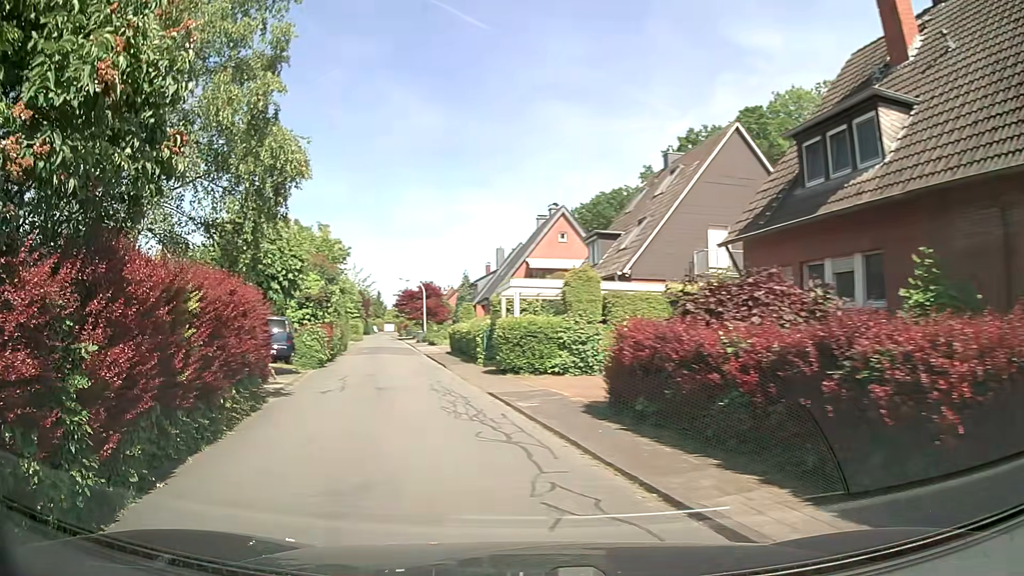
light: Day
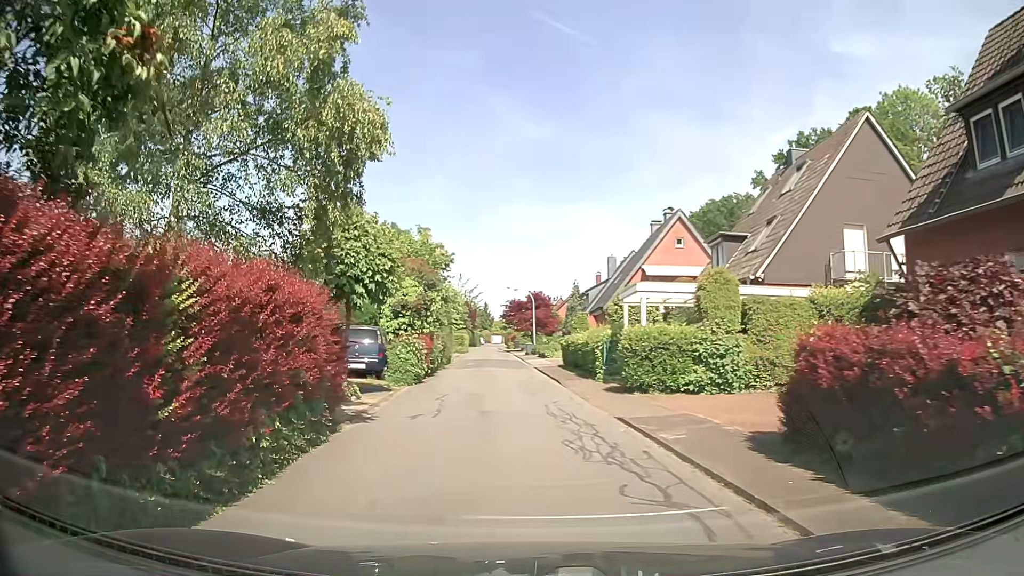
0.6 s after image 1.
(-0.3, +2.7) m; -11°
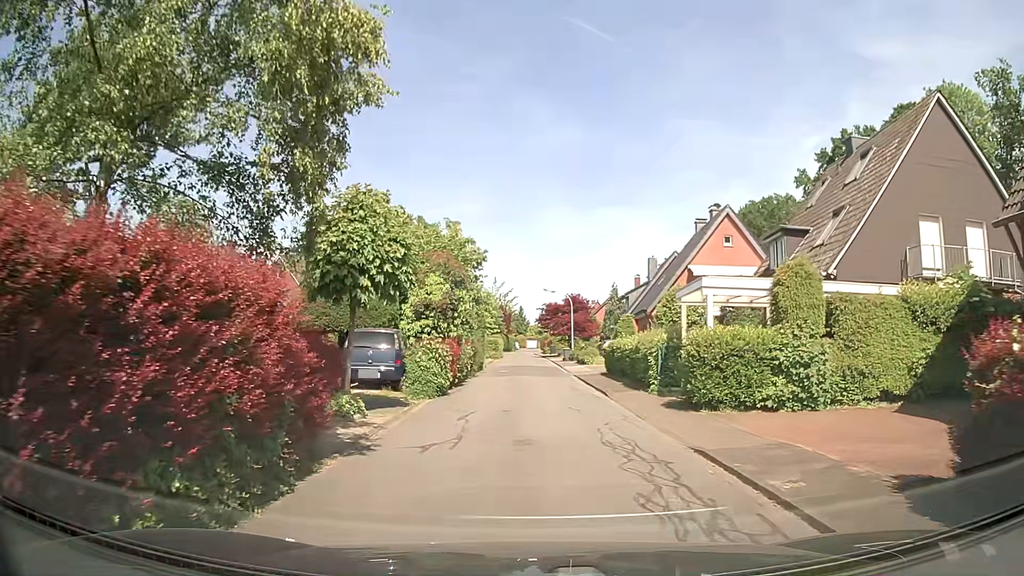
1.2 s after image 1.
(0.0, +3.0) m; -3°
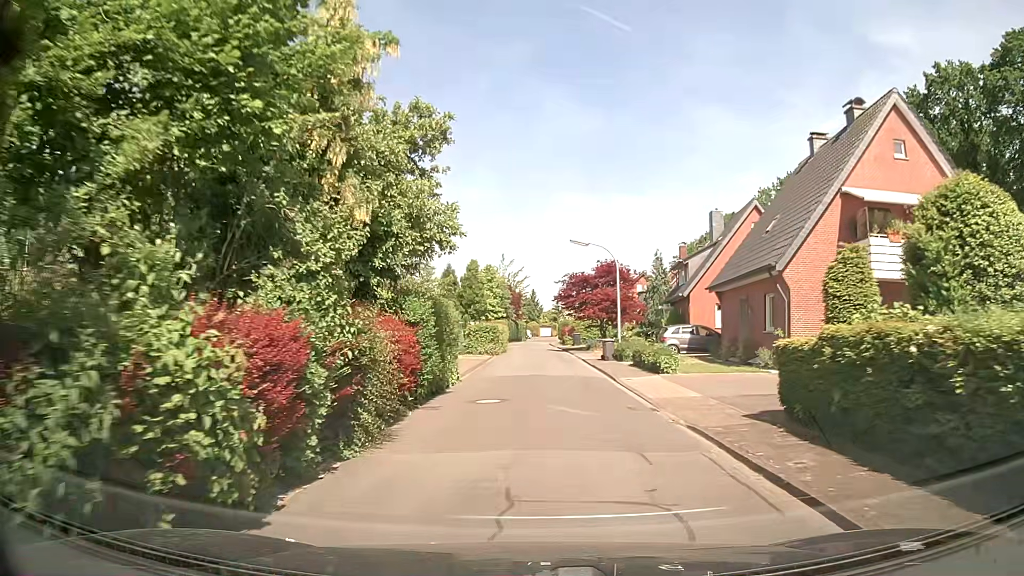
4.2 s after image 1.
(0.0, +19.9) m; -1°
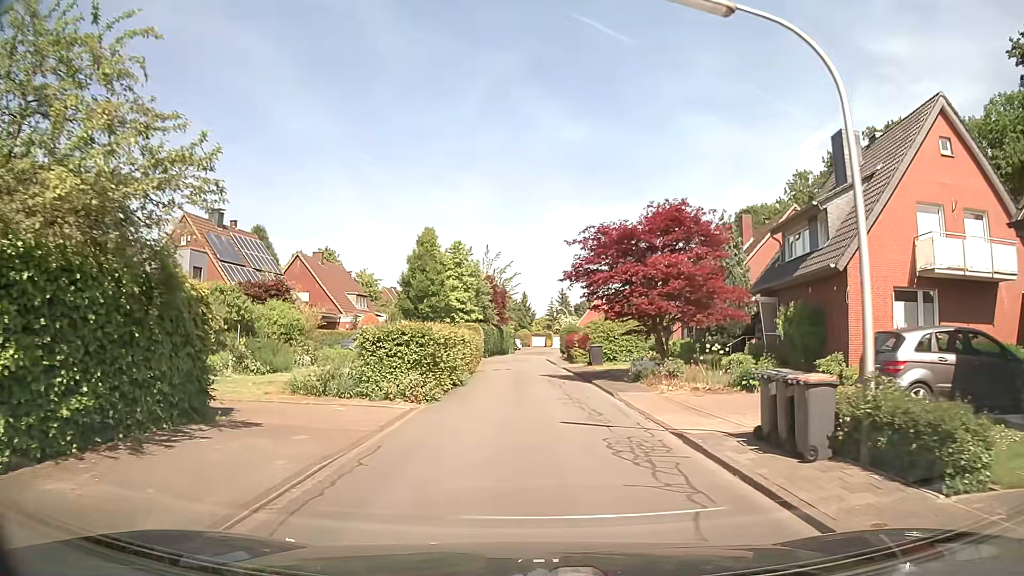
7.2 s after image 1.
(+0.4, +22.3) m; +1°
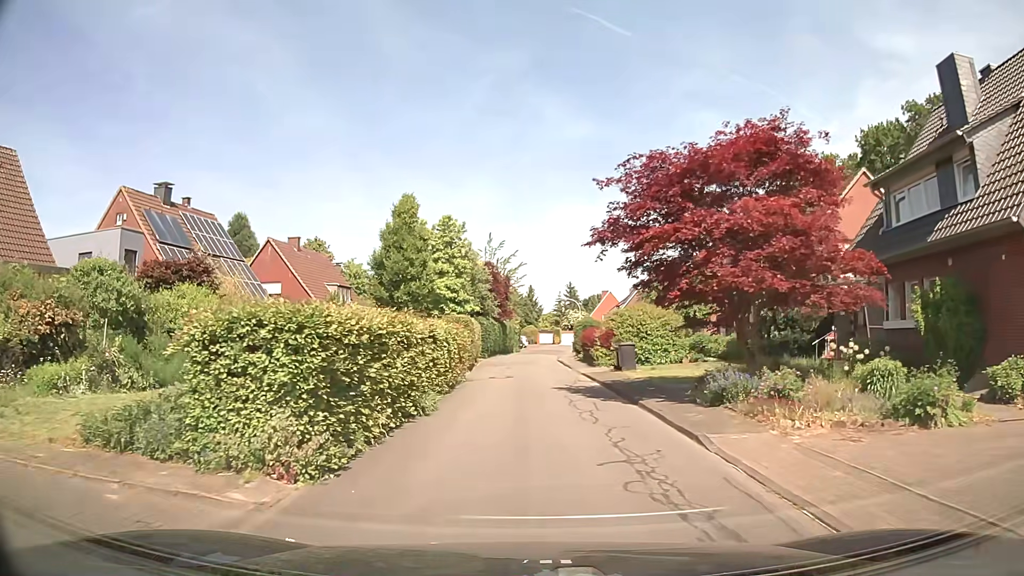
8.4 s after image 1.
(+0.1, +8.3) m; -1°
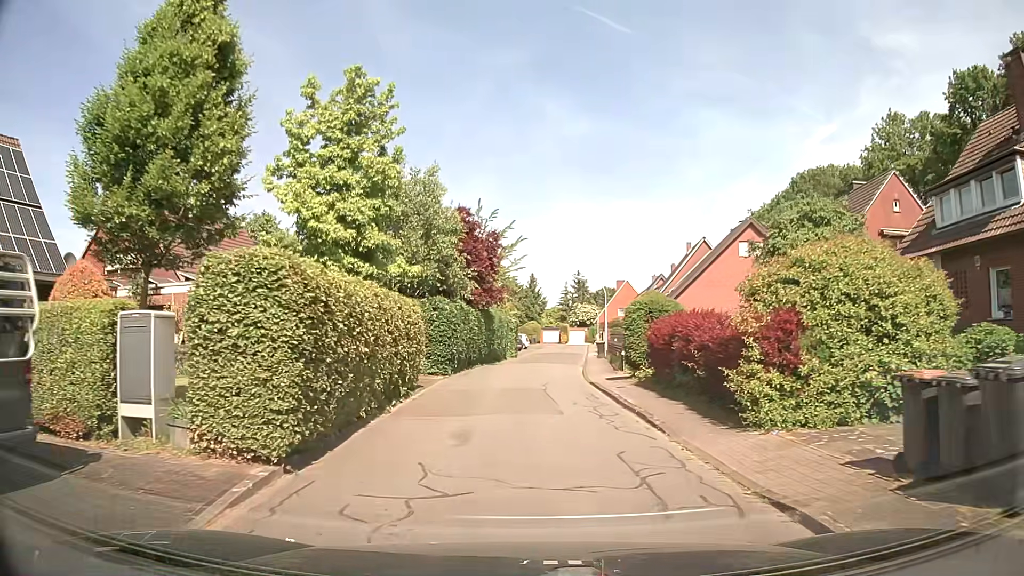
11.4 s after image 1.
(+0.3, +20.5) m; +1°
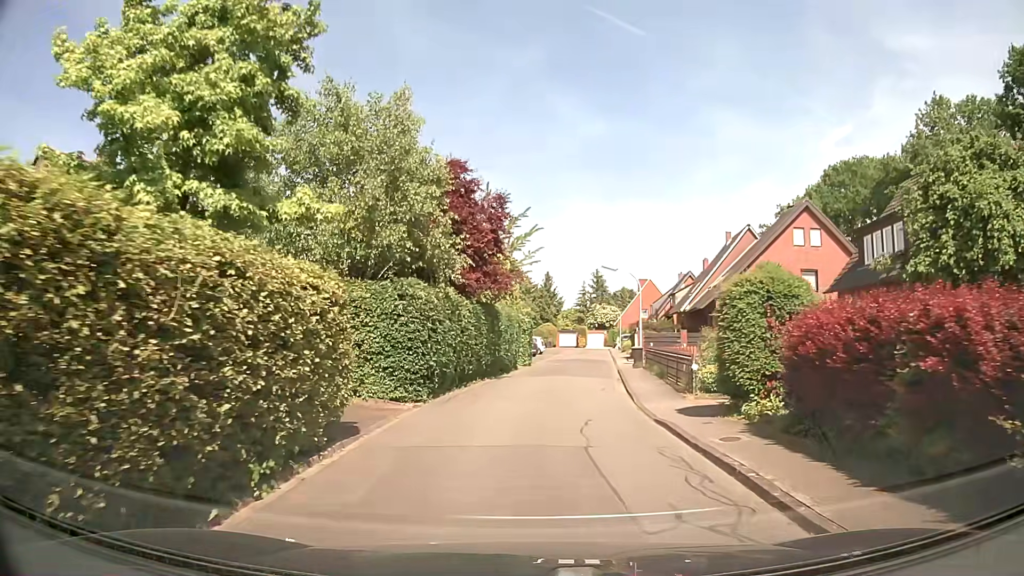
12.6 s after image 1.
(-0.1, +8.1) m; -1°
